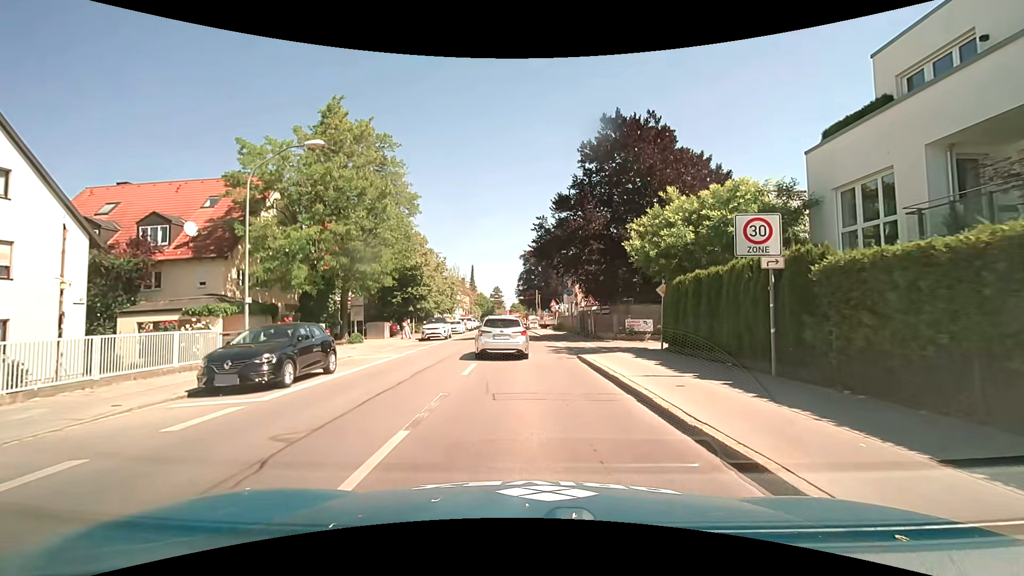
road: secondary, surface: asphalt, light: Day
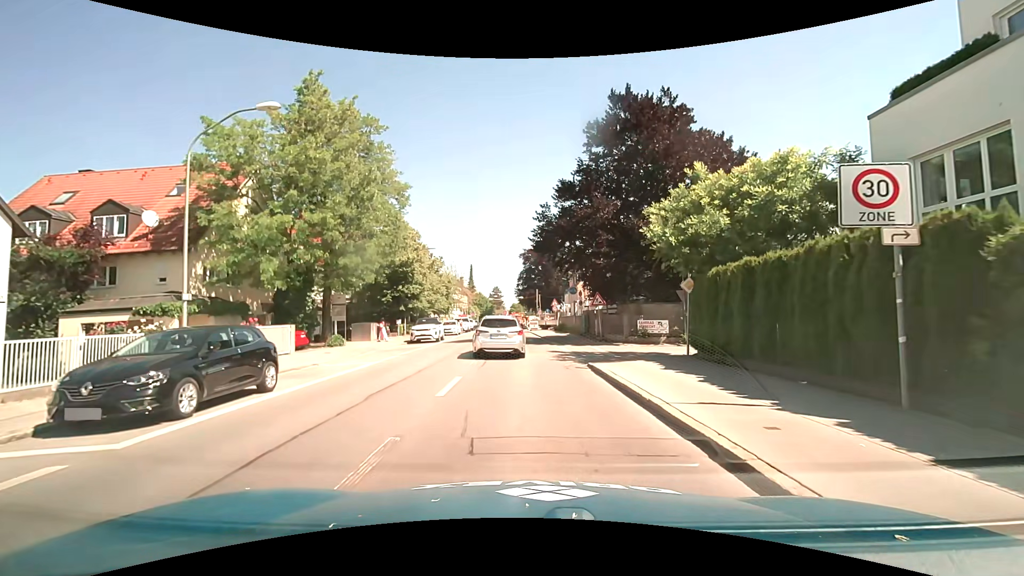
(0.0, +3.3) m; 0°
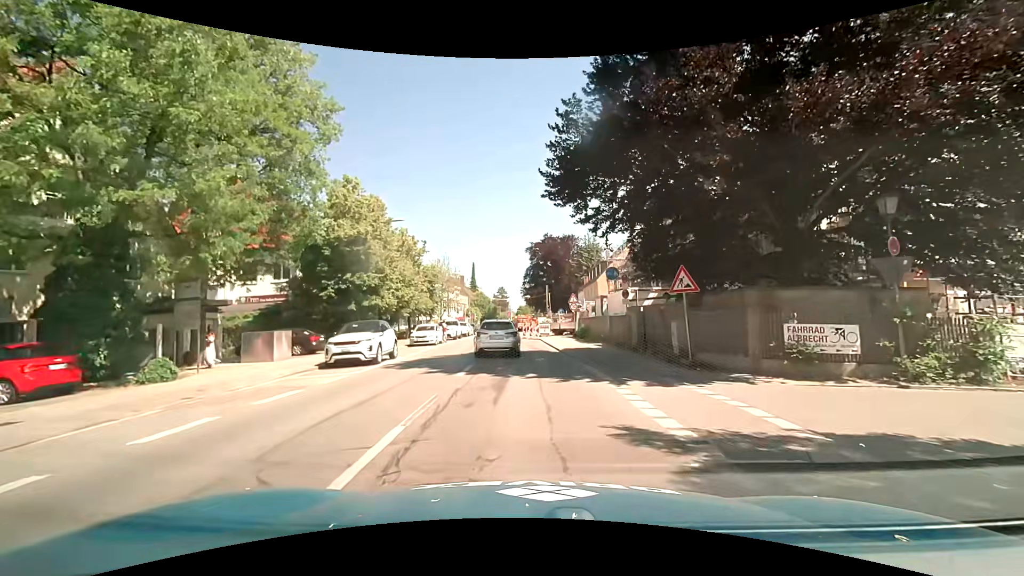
(-0.2, +14.6) m; -2°
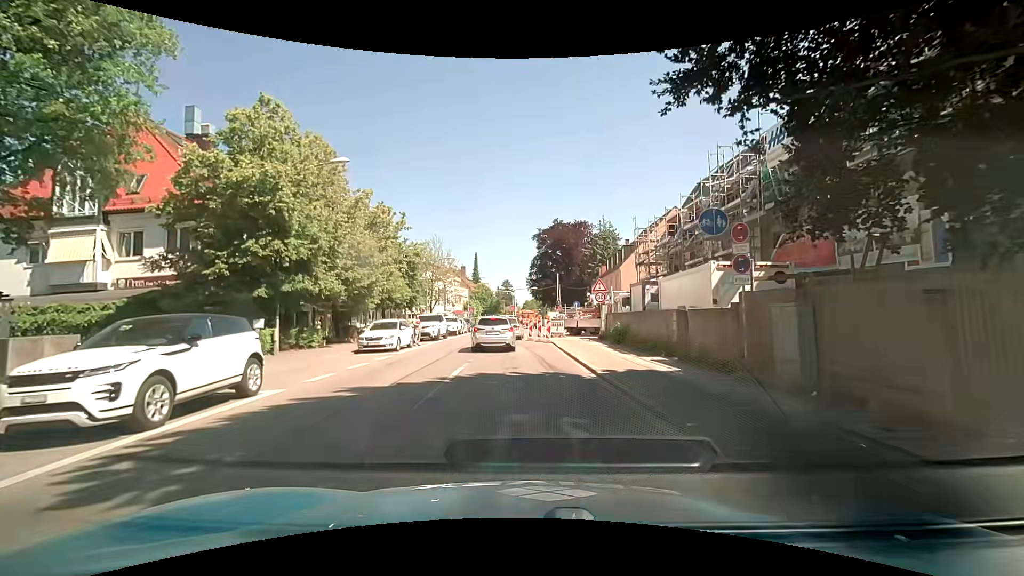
(0.0, +11.1) m; 0°
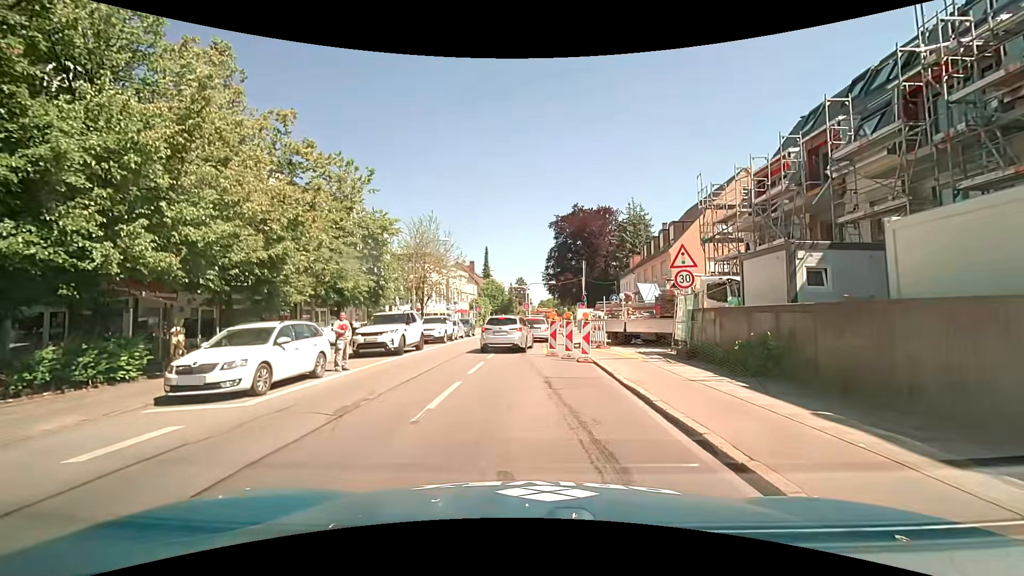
(-0.3, +12.4) m; -3°
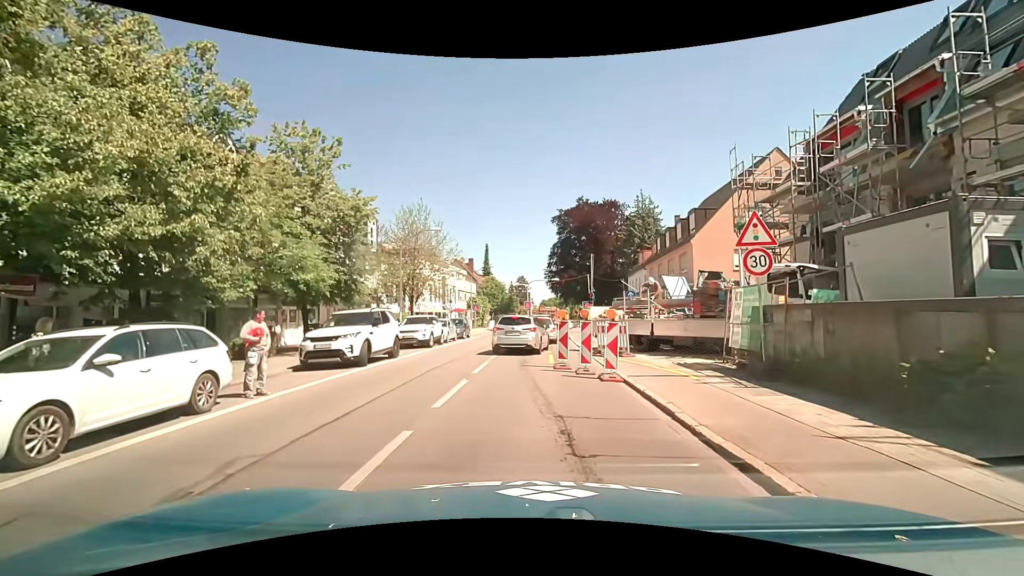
(+0.1, +4.5) m; 0°
